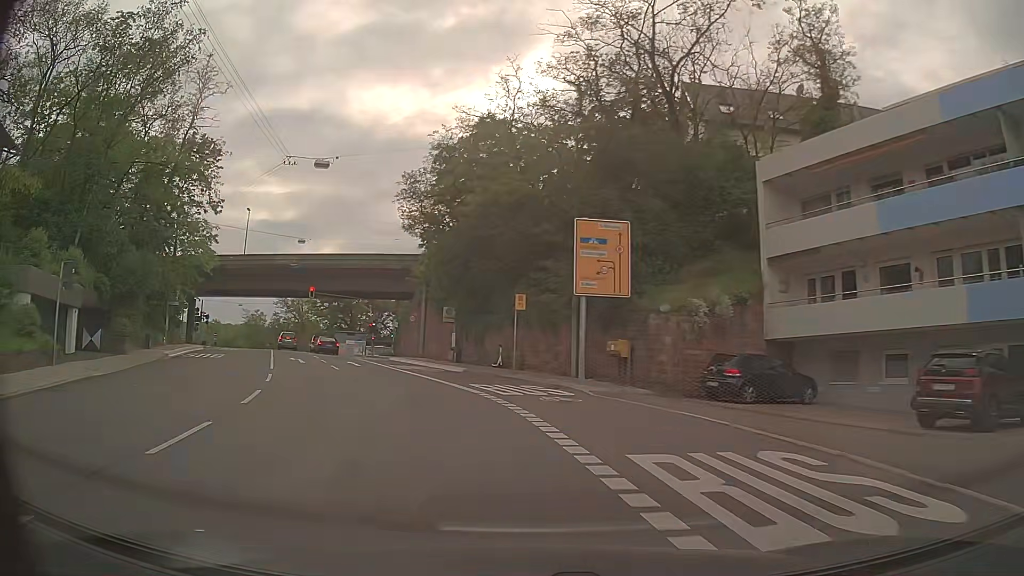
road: secondary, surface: asphalt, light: Day
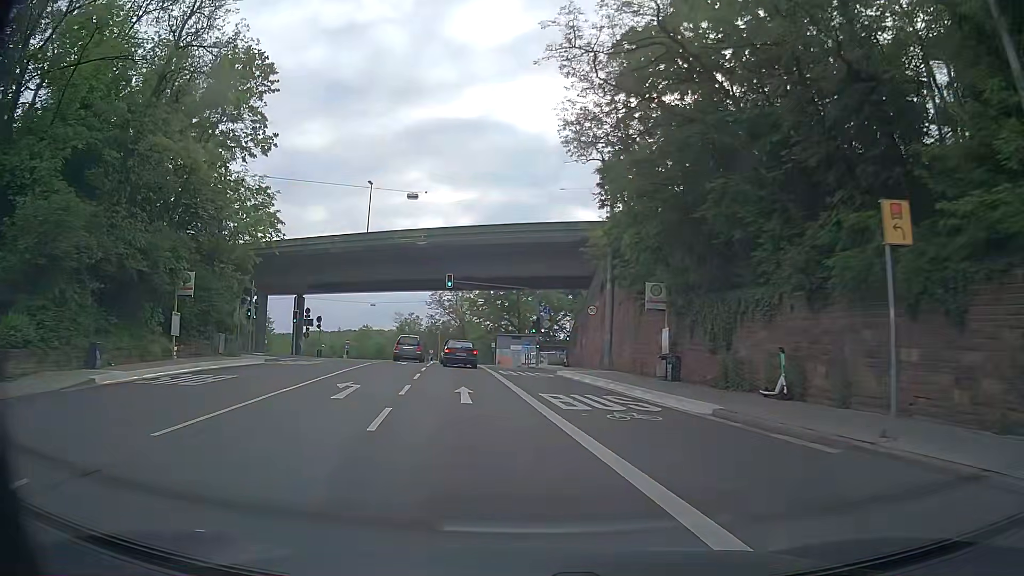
(-2.8, +18.0) m; -16°
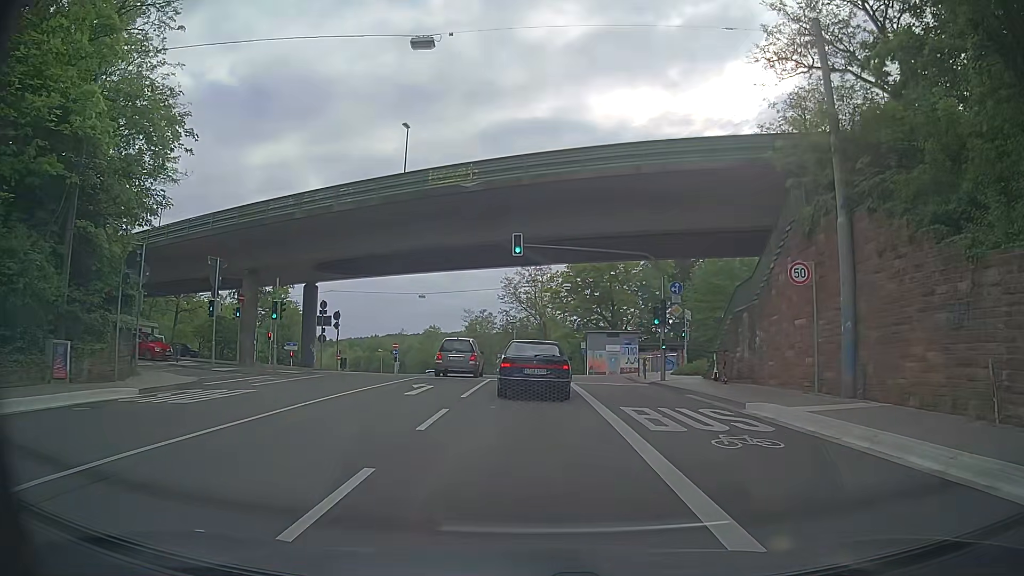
(-1.4, +17.6) m; -7°
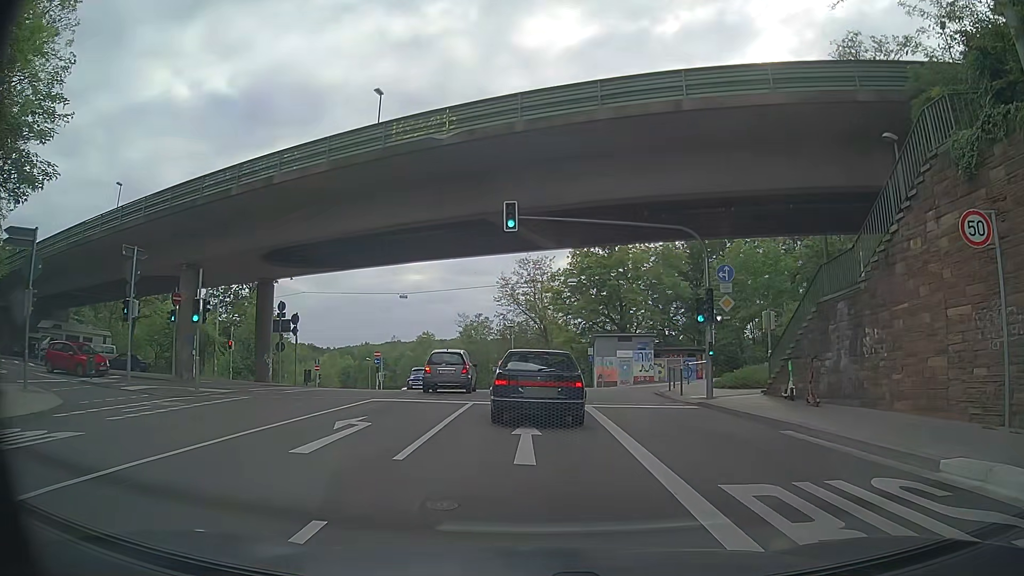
(-0.1, +7.6) m; -2°
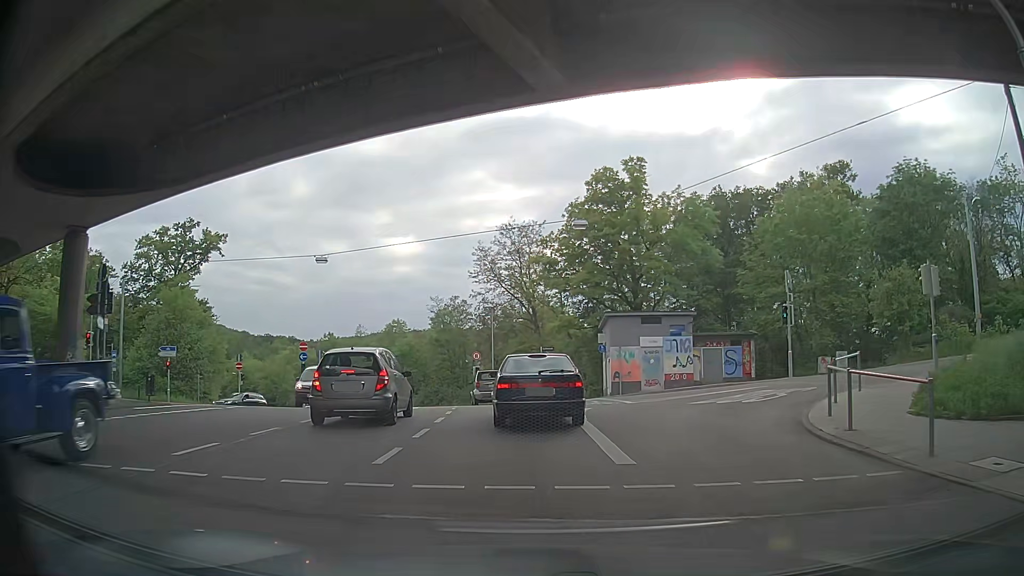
(+0.5, +17.0) m; +2°
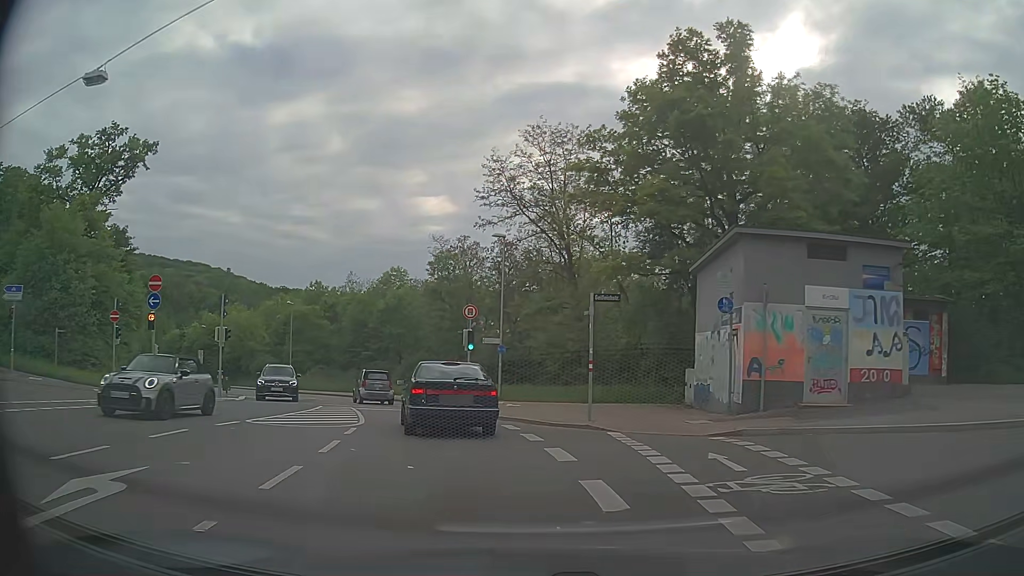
(-0.1, +20.3) m; -2°
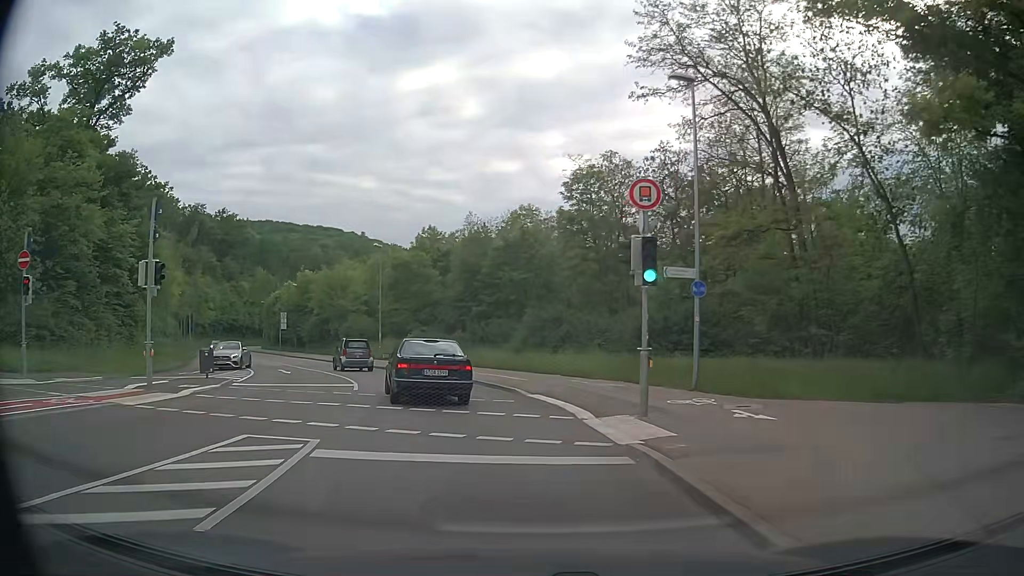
(-1.7, +16.5) m; -12°
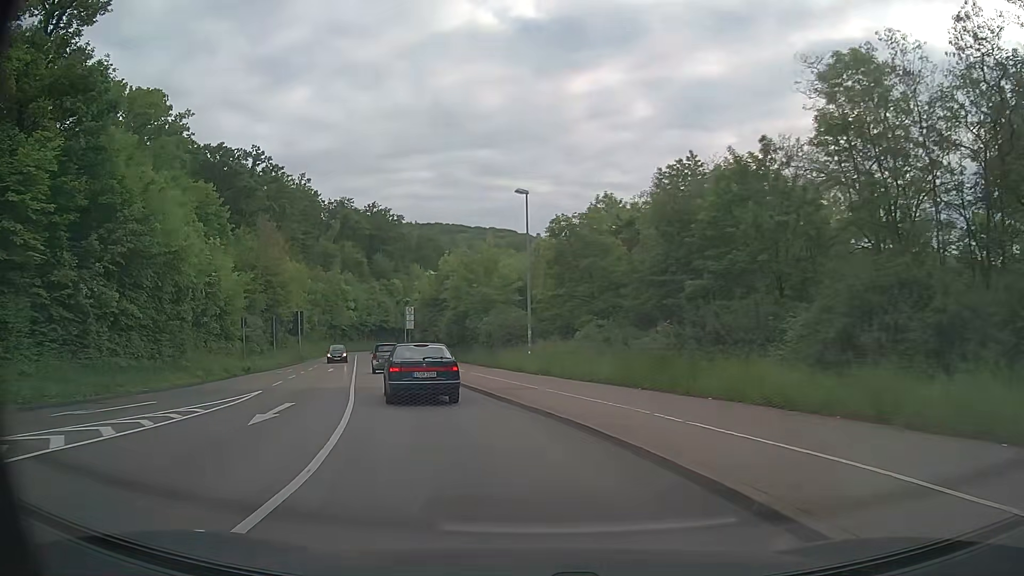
(-2.4, +18.3) m; -15°
(-1, +10) (-3, +20) (-6, +29) (-8, +39) (-11, +49) (-14, +58) (-16, +68) (-19, +78) (-21, +87) (-24, +97) m
